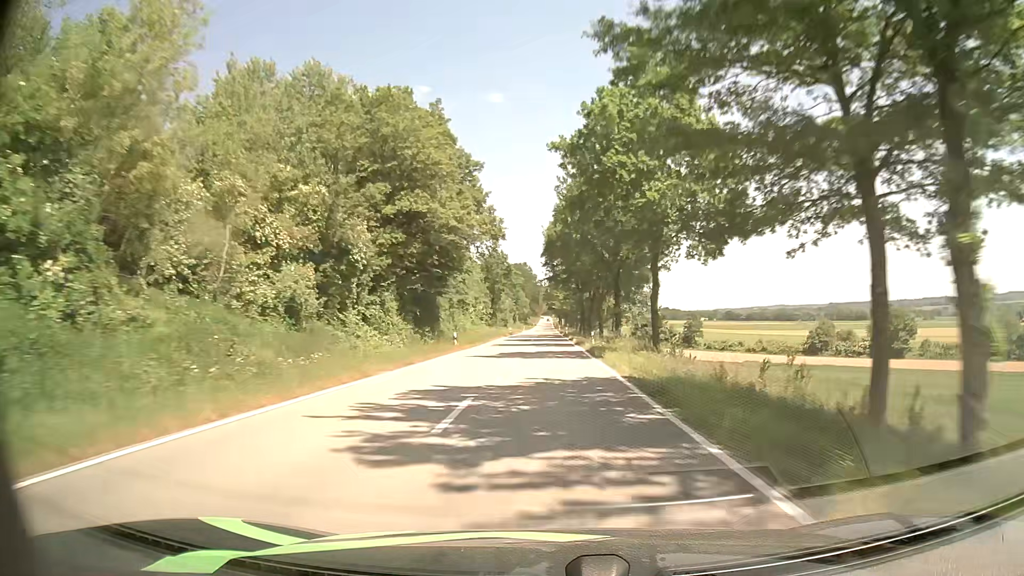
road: tertiary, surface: asphalt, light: Day
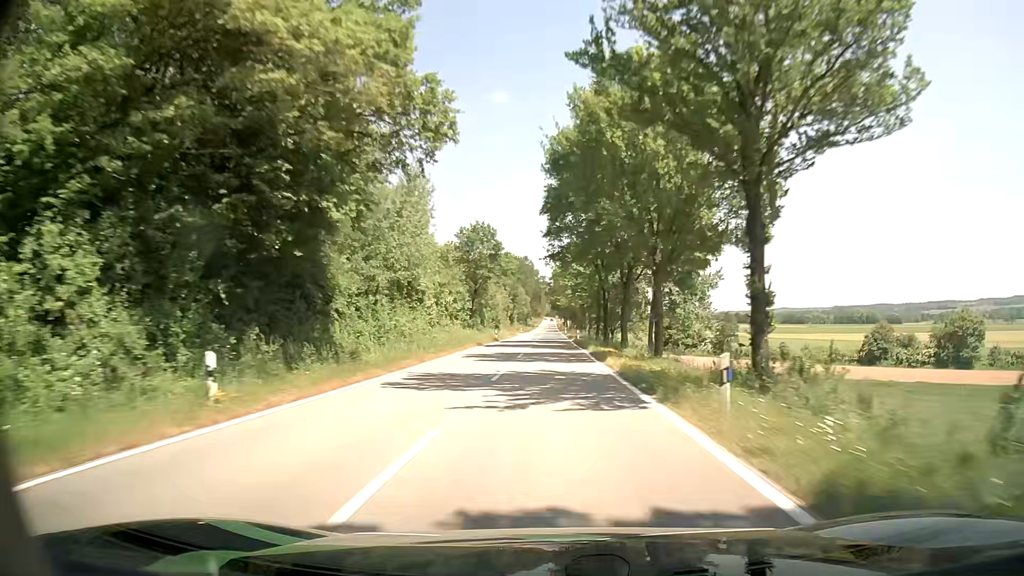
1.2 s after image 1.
(0.0, +29.1) m; 0°
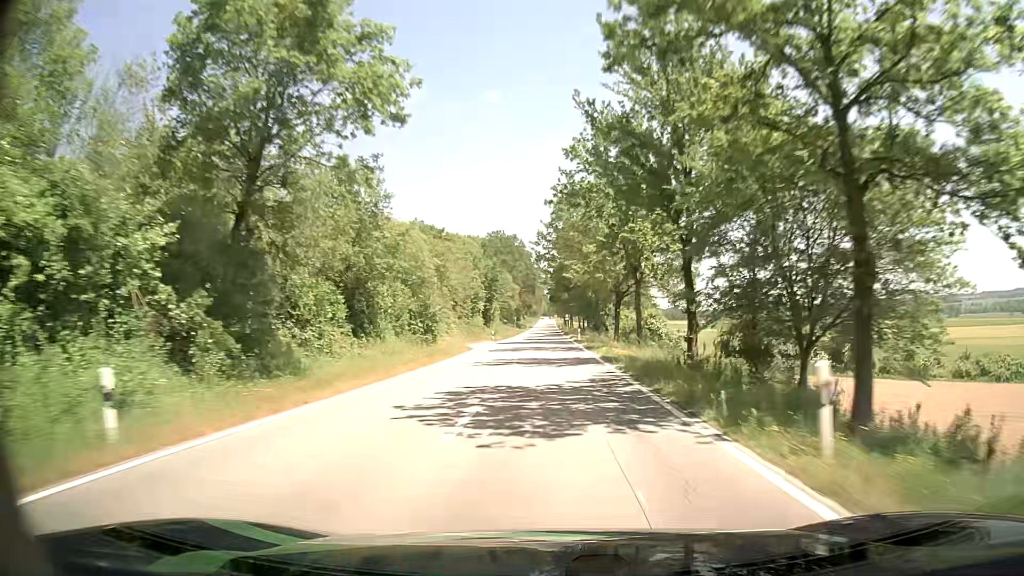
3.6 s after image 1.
(-0.1, +59.0) m; 0°
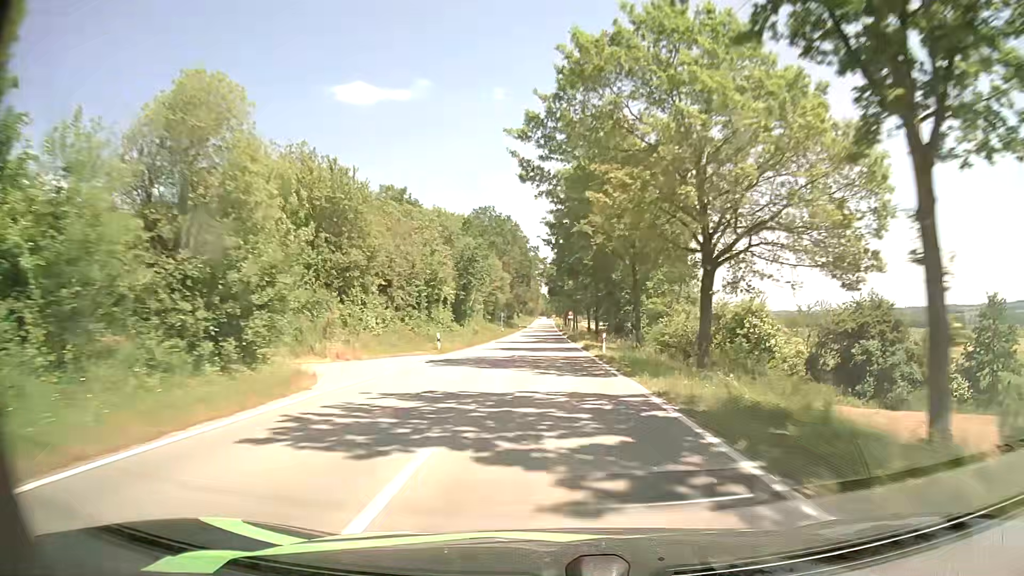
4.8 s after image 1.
(-0.1, +29.6) m; -1°
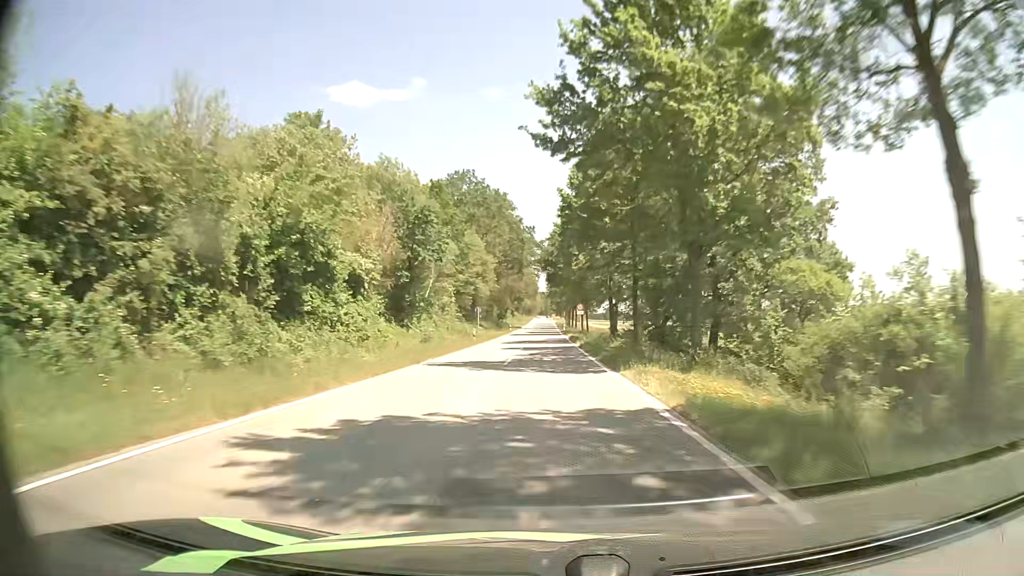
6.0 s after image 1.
(+0.3, +29.9) m; +1°
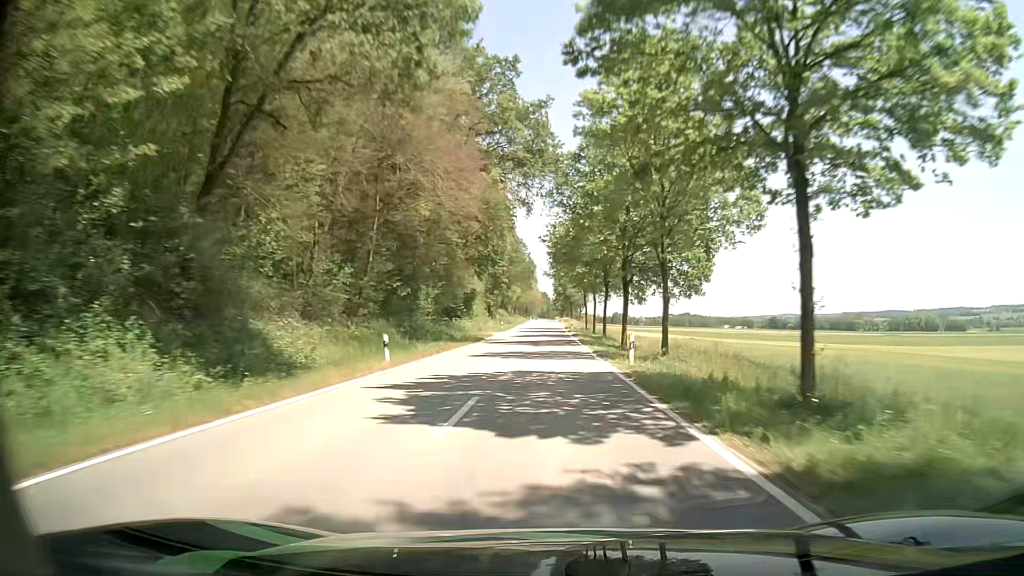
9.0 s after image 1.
(-0.4, +77.1) m; 0°
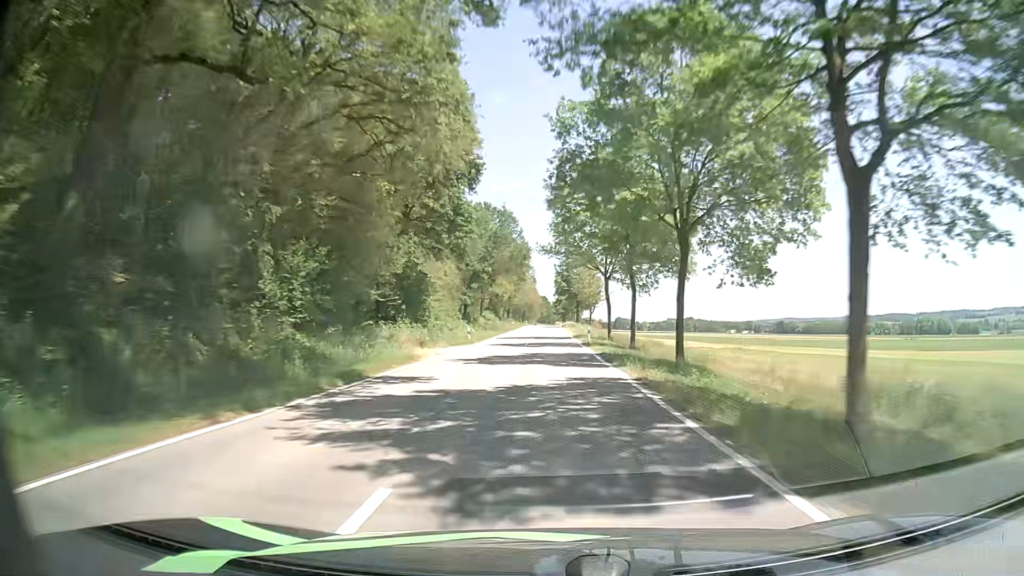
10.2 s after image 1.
(0.0, +31.6) m; 0°
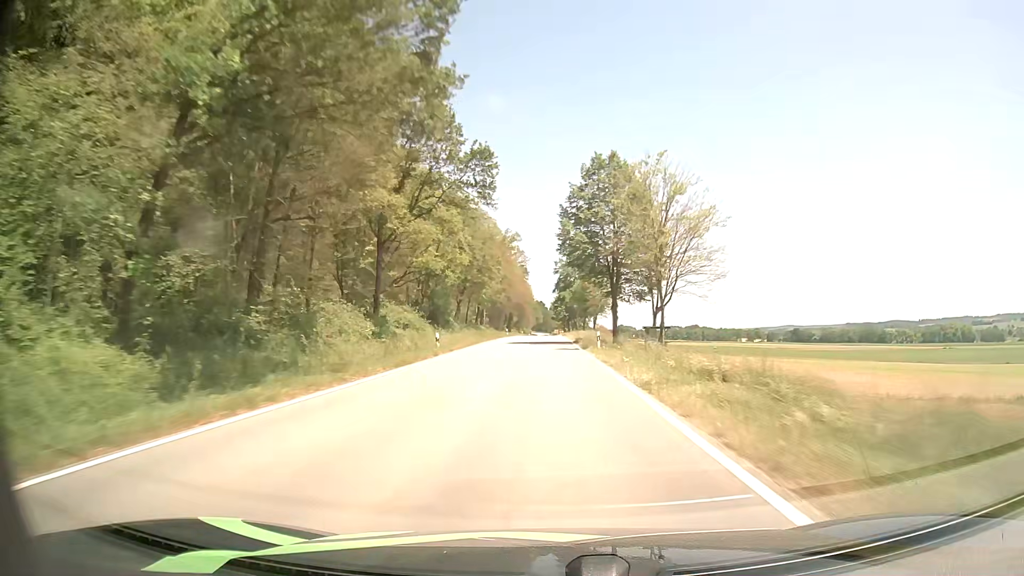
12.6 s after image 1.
(+0.3, +64.2) m; 0°
(0, +10) (0, +20) (0, +30) (0, +40) (0, +50) (0, +60) (0, +70) (0, +80) (0, +90) (0, +100) m
